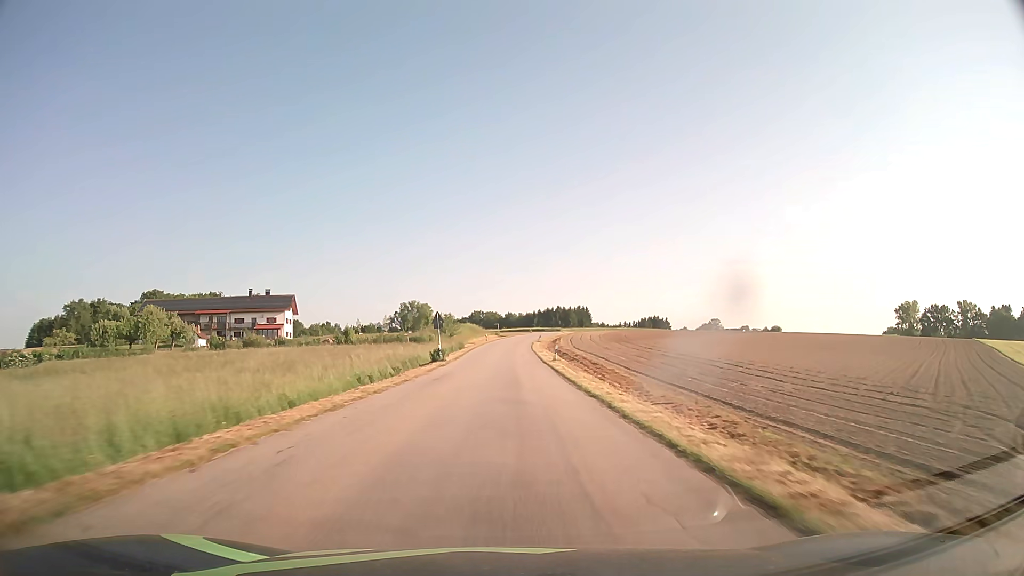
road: tertiary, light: Day
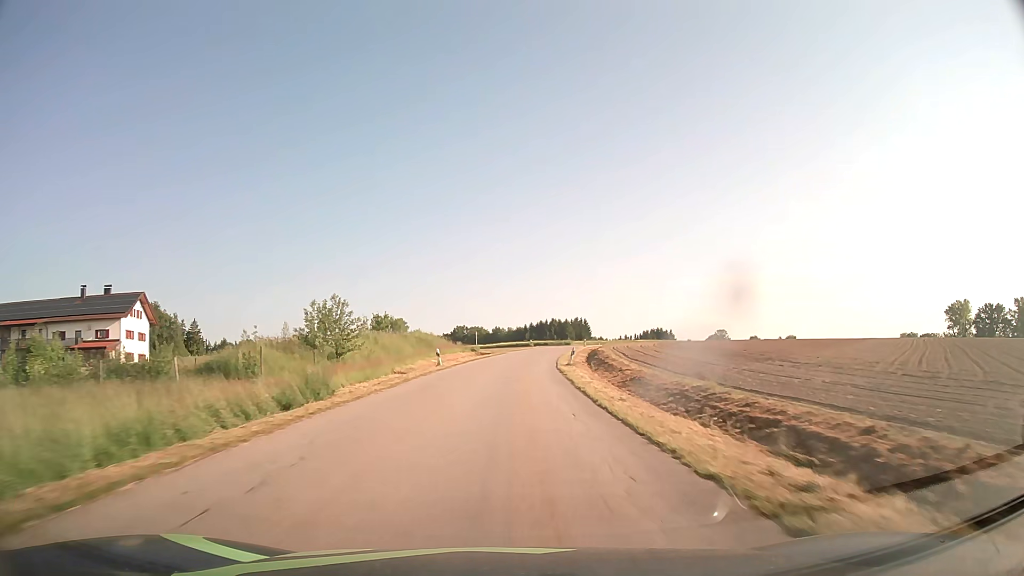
(+0.3, +54.7) m; +1°
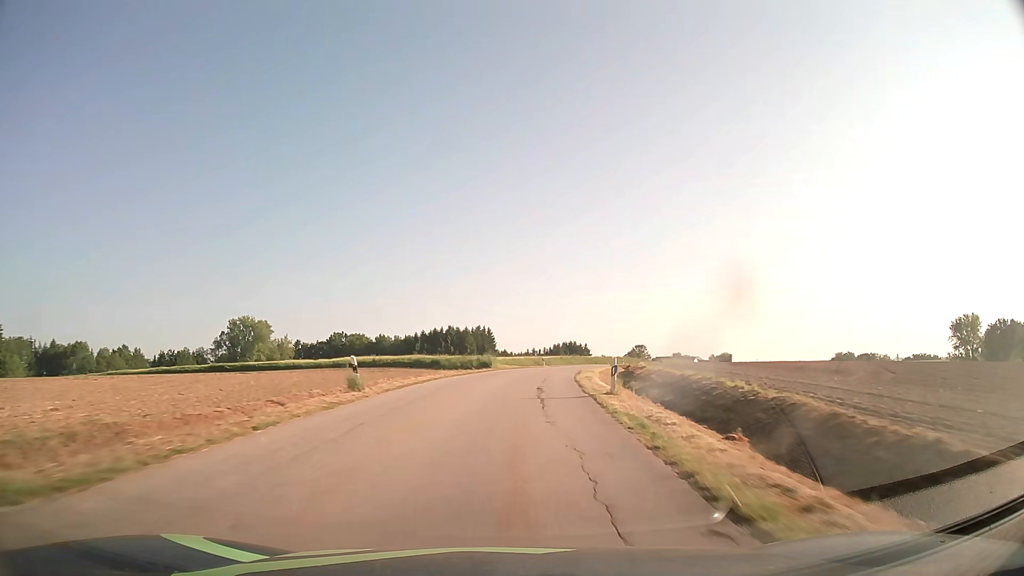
(+4.3, +68.2) m; +9°
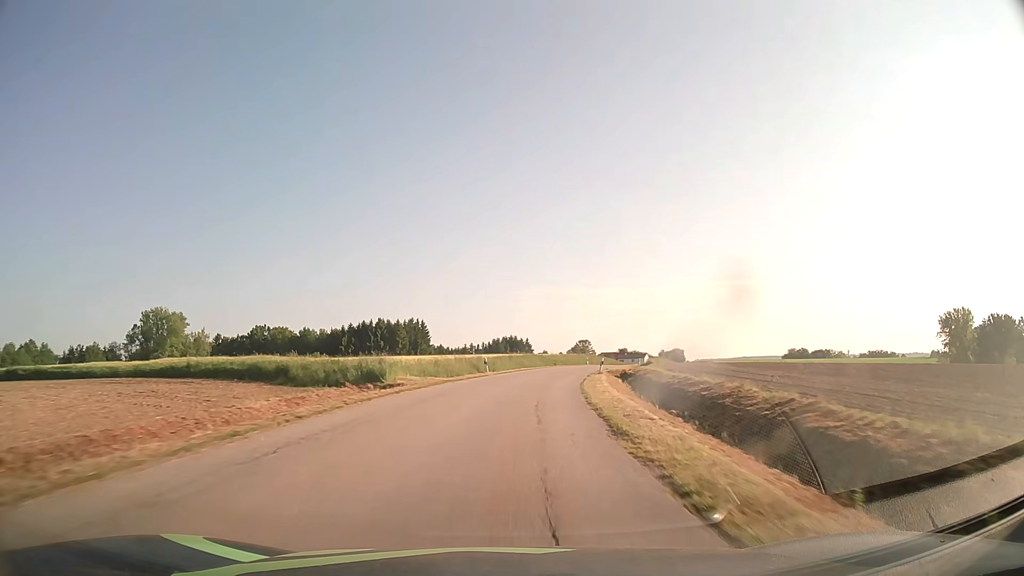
(+1.2, +27.0) m; +5°
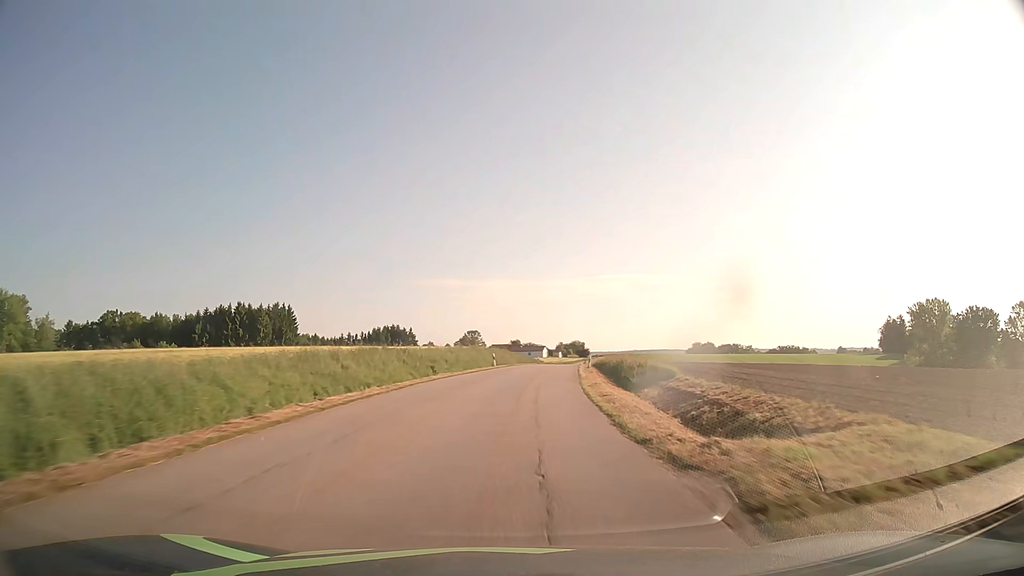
(+3.3, +40.3) m; +9°
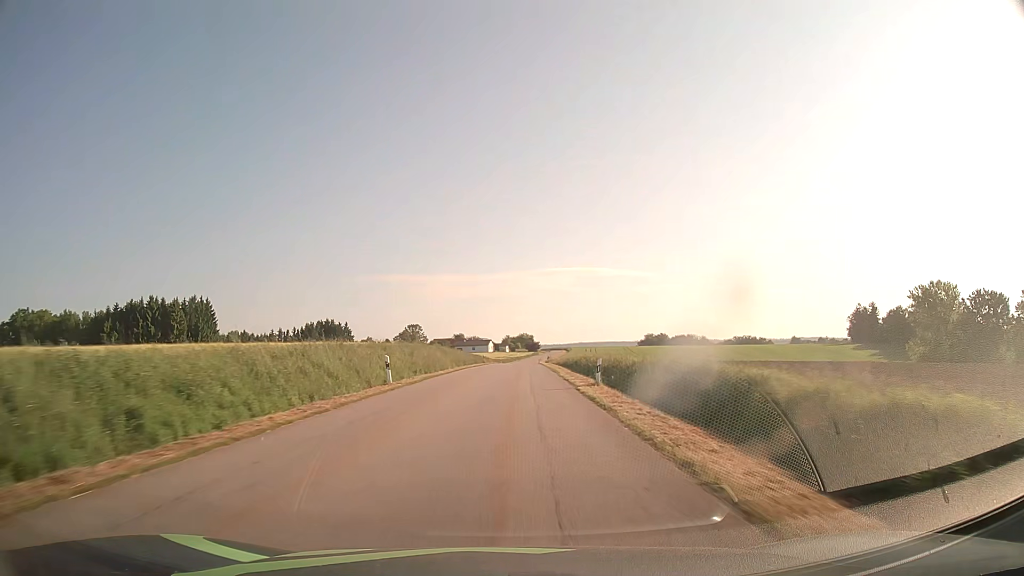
(+1.3, +27.1) m; +5°
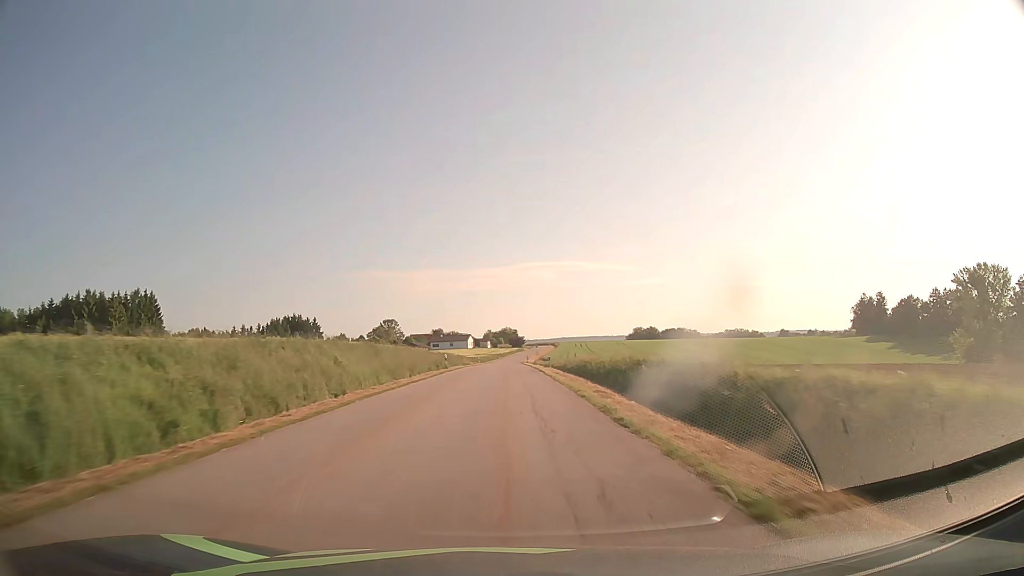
(+0.4, +27.3) m; +1°
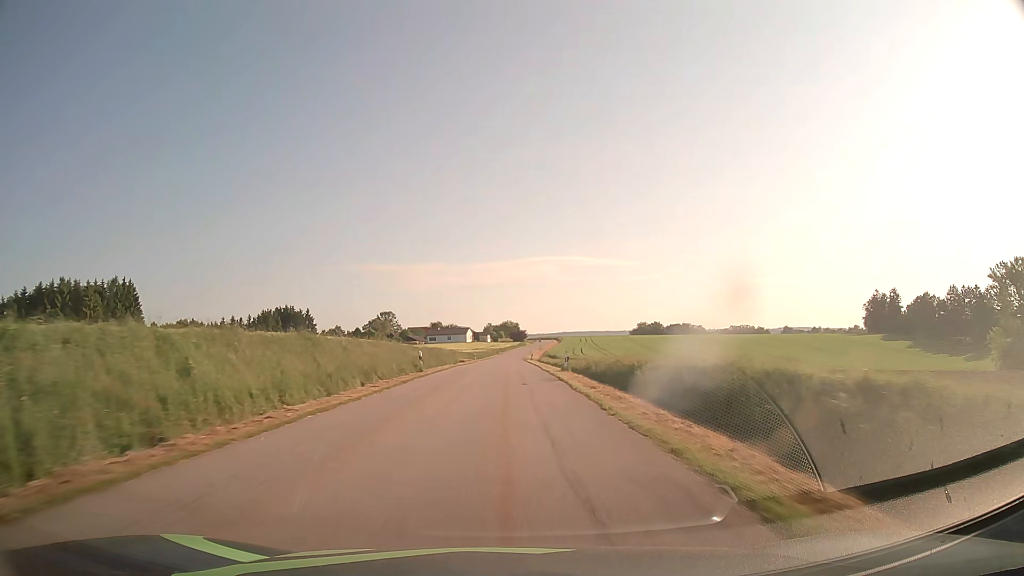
(0.0, +13.6) m; 0°
(0, +10) (0, +20) (0, +30) (0, +40) (0, +50) (0, +60) (0, +70) (0, +80) (0, +90) (0, +100) m
